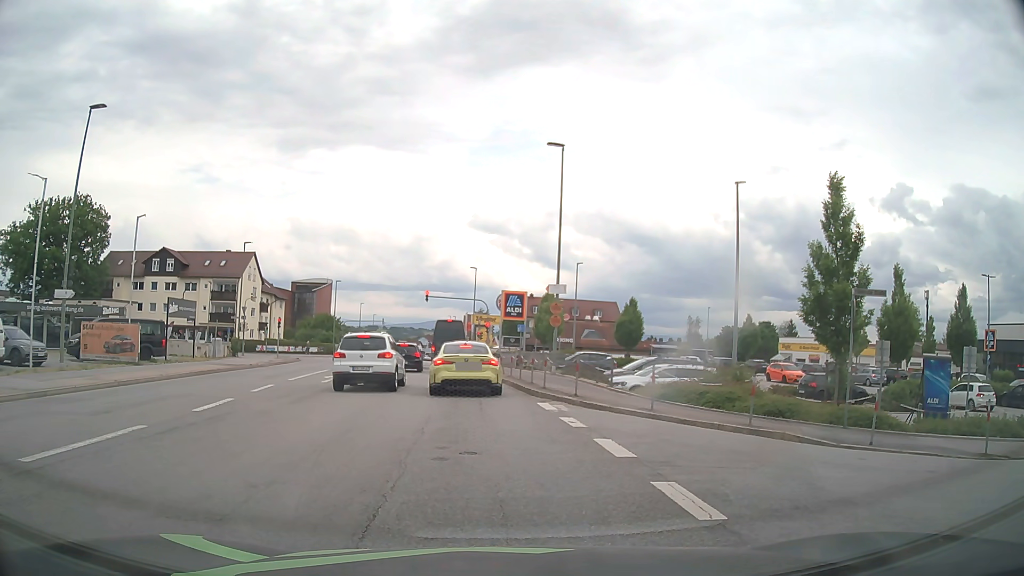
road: tertiary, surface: asphalt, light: Day
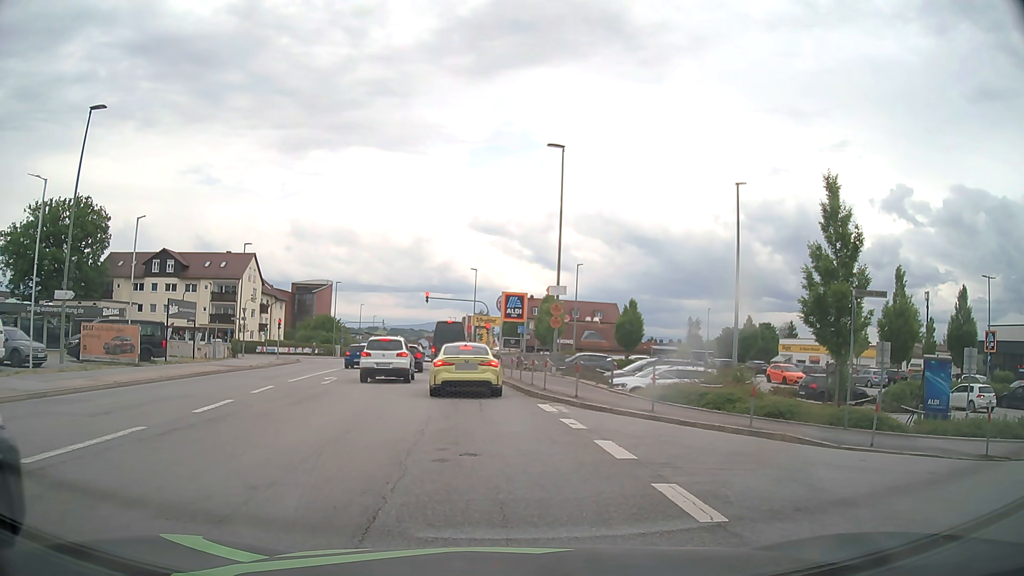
(0.0, 0.0) m; 0°
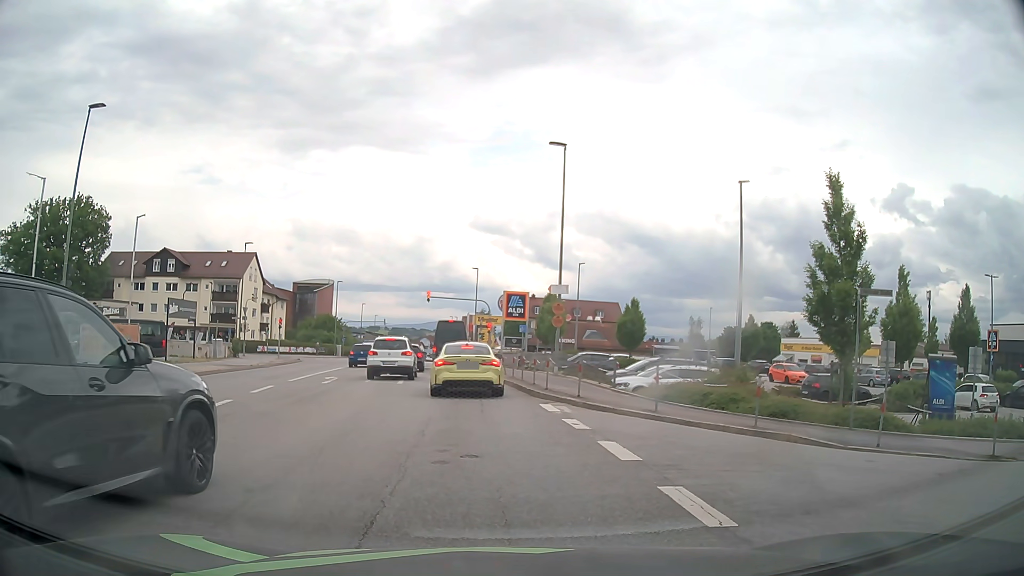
(0.0, +0.1) m; 0°
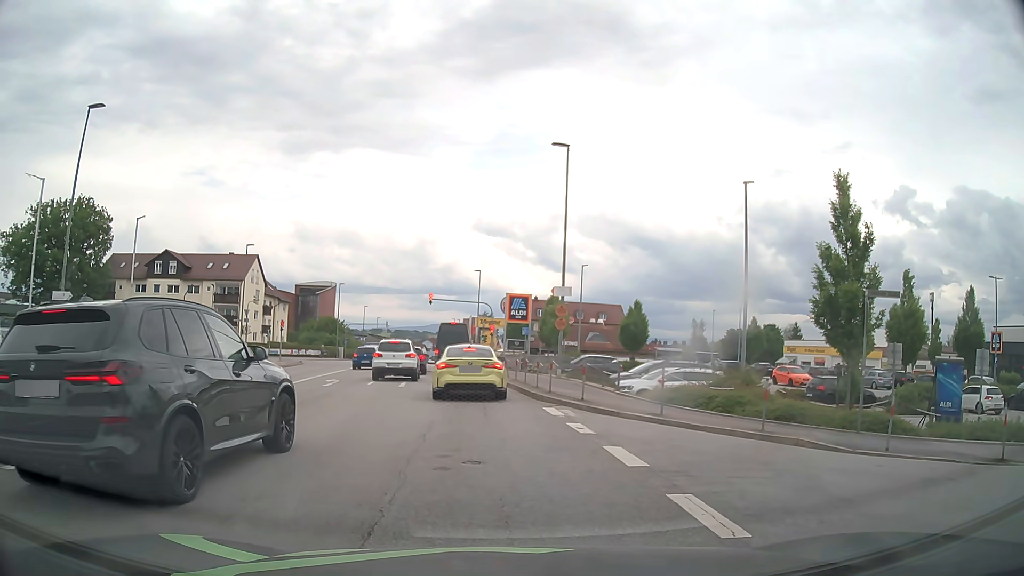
(0.0, +0.3) m; 0°
